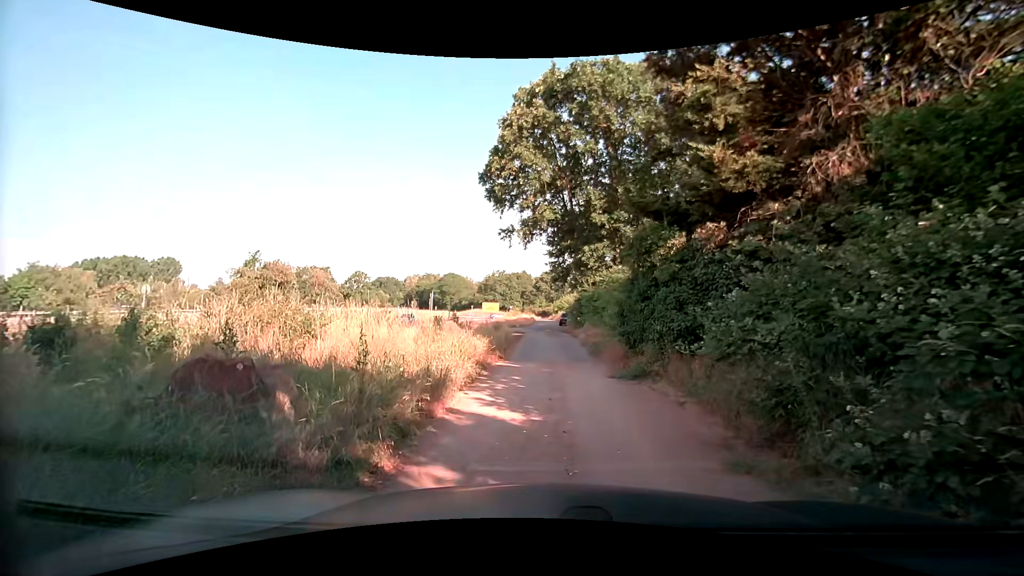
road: secondary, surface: asphalt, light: Day
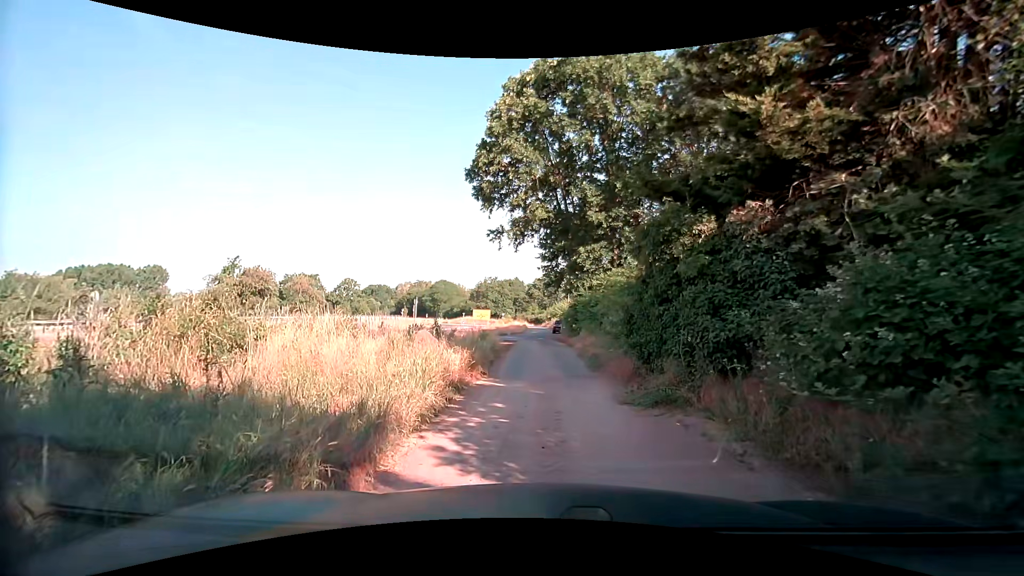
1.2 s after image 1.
(0.0, +2.6) m; +1°
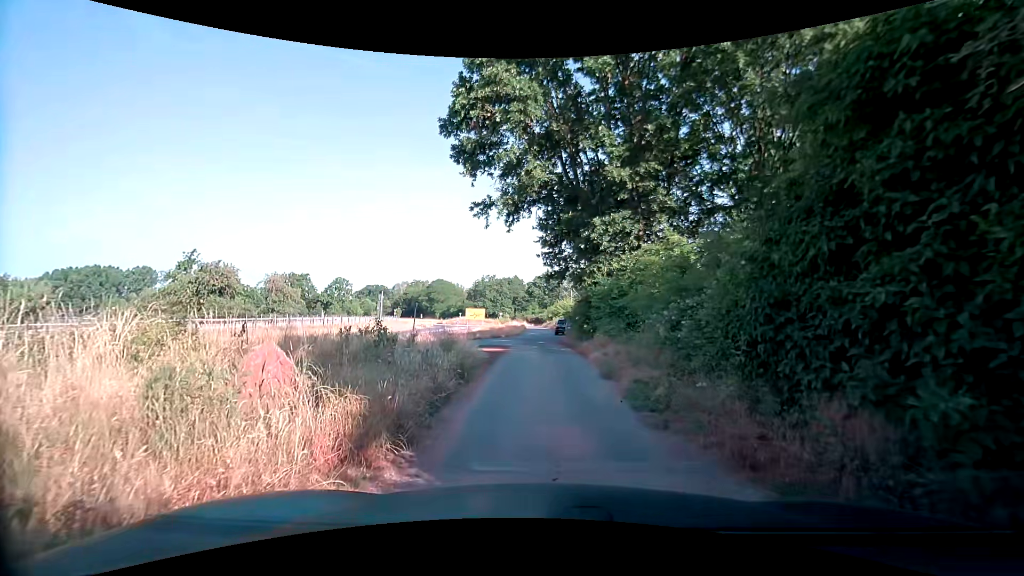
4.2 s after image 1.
(-0.2, +7.8) m; -2°
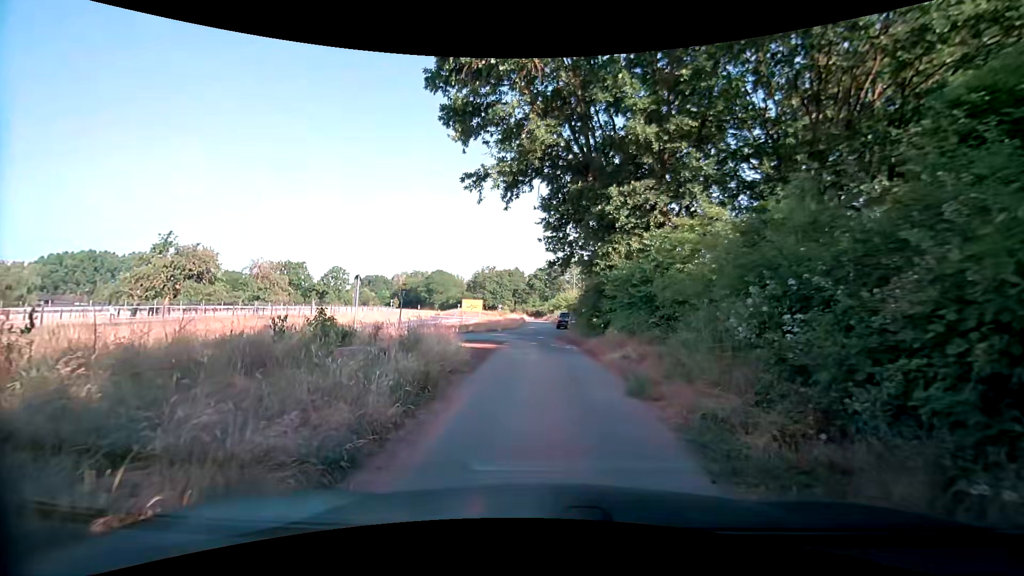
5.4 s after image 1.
(+0.1, +3.8) m; -1°
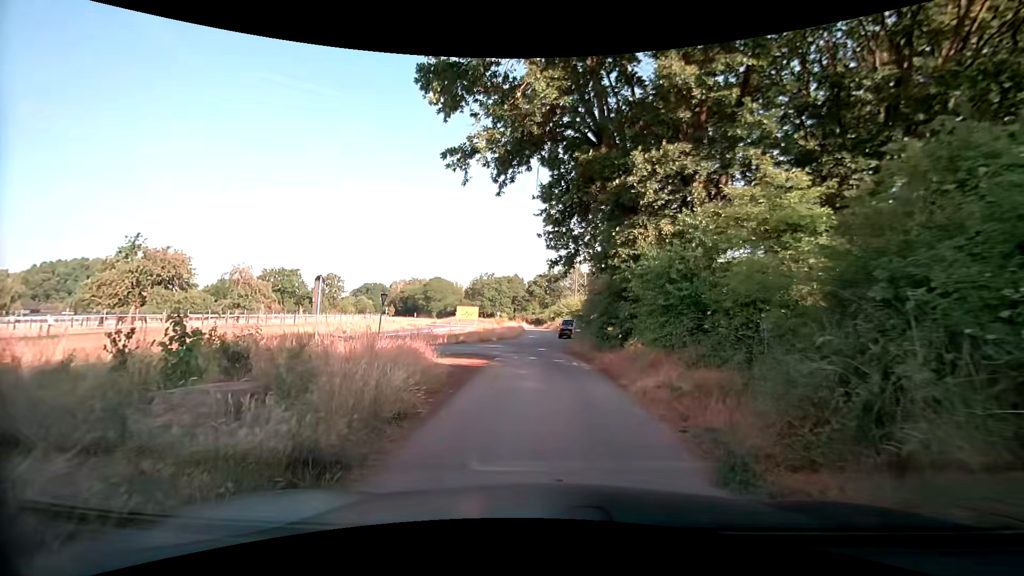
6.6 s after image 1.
(+0.2, +4.2) m; +1°
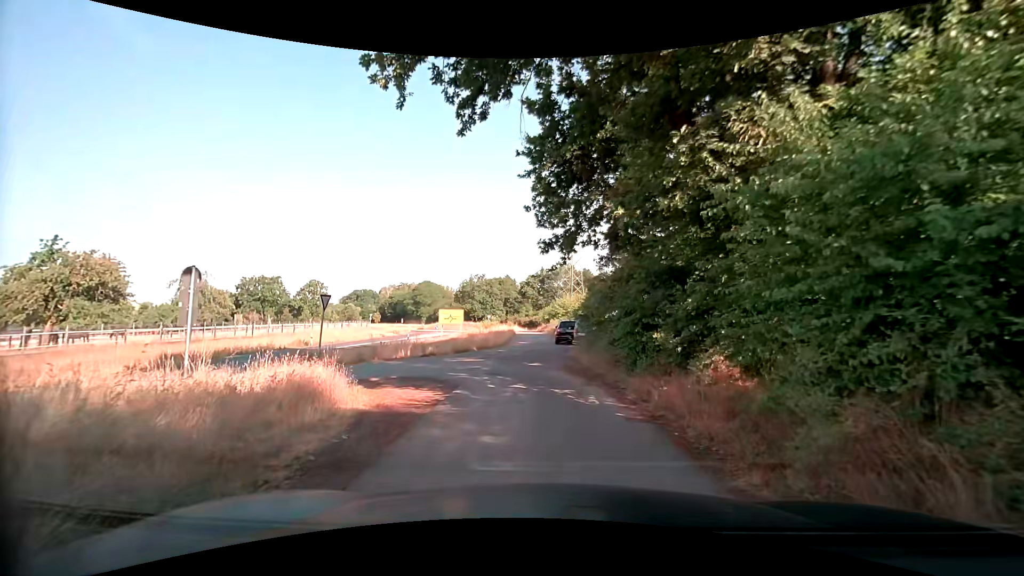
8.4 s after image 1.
(+0.2, +6.9) m; +2°
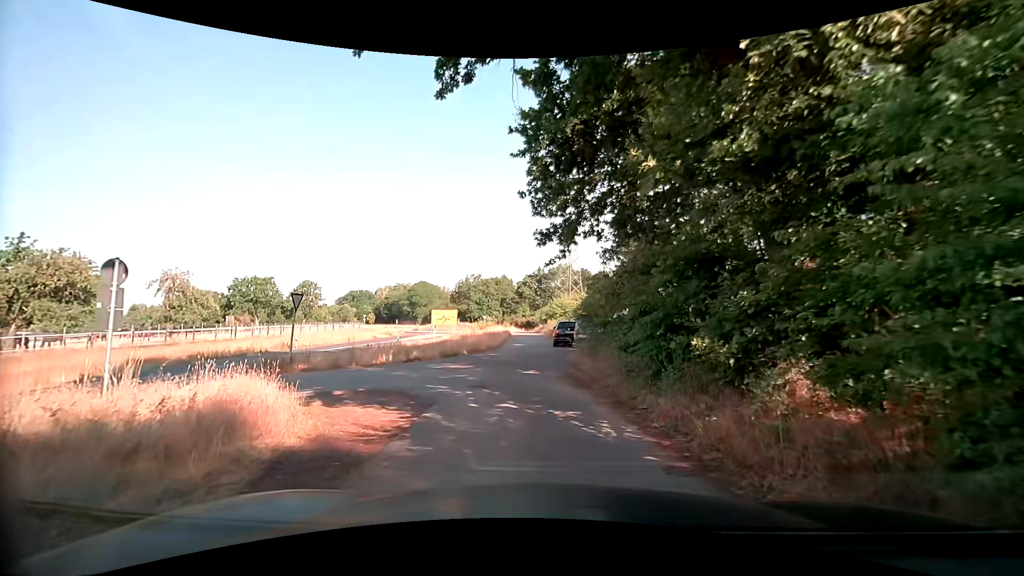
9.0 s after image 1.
(0.0, +2.2) m; -1°
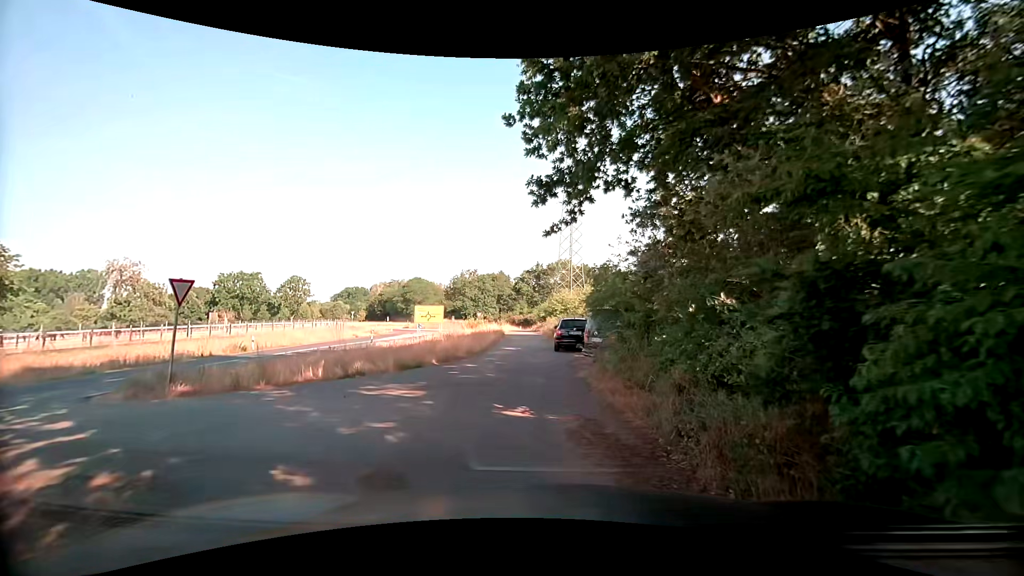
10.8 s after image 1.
(+0.1, +6.2) m; +1°
